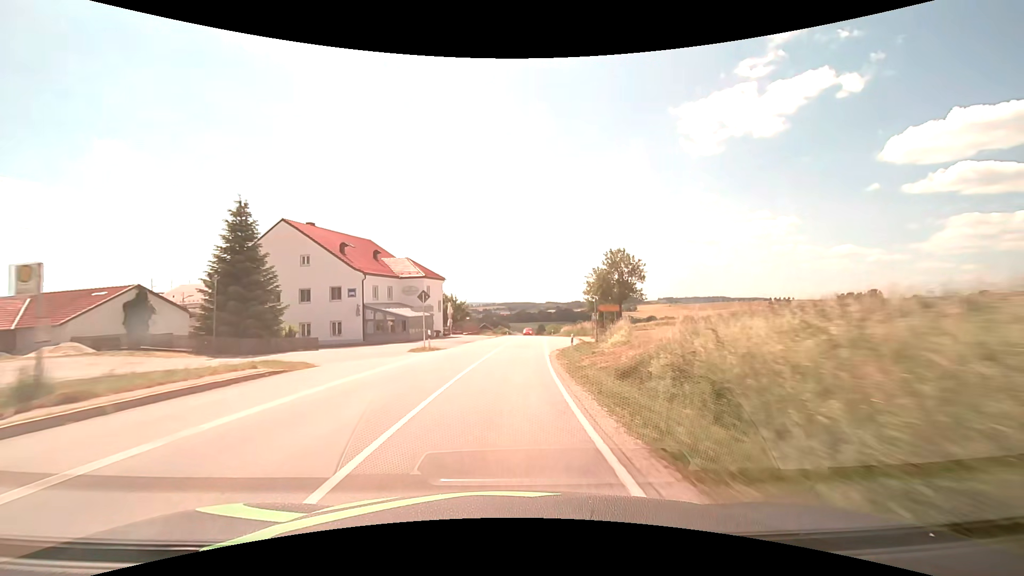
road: secondary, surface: asphalt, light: Day
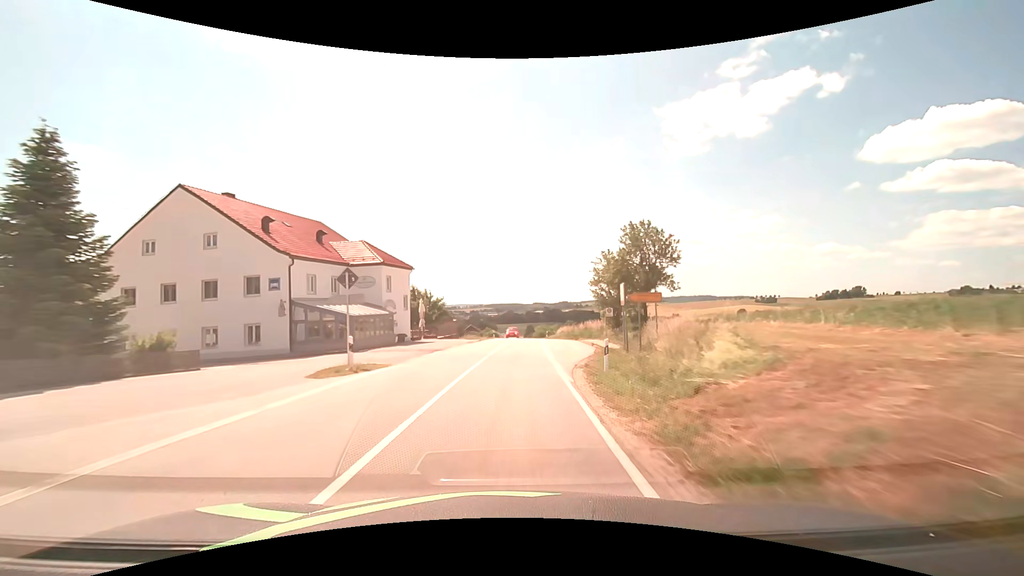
(+0.1, +12.1) m; +1°
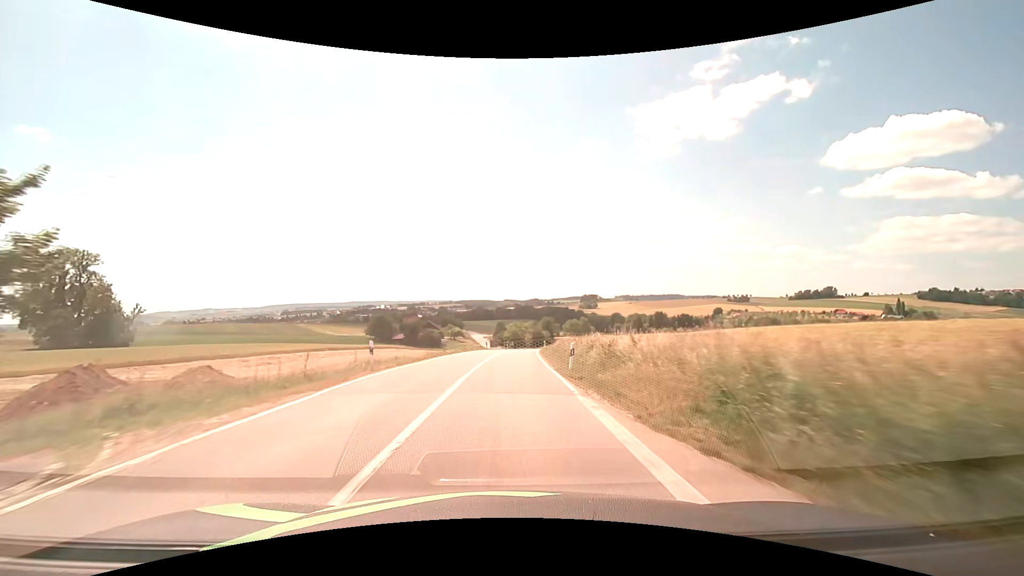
(+1.9, +48.5) m; +4°
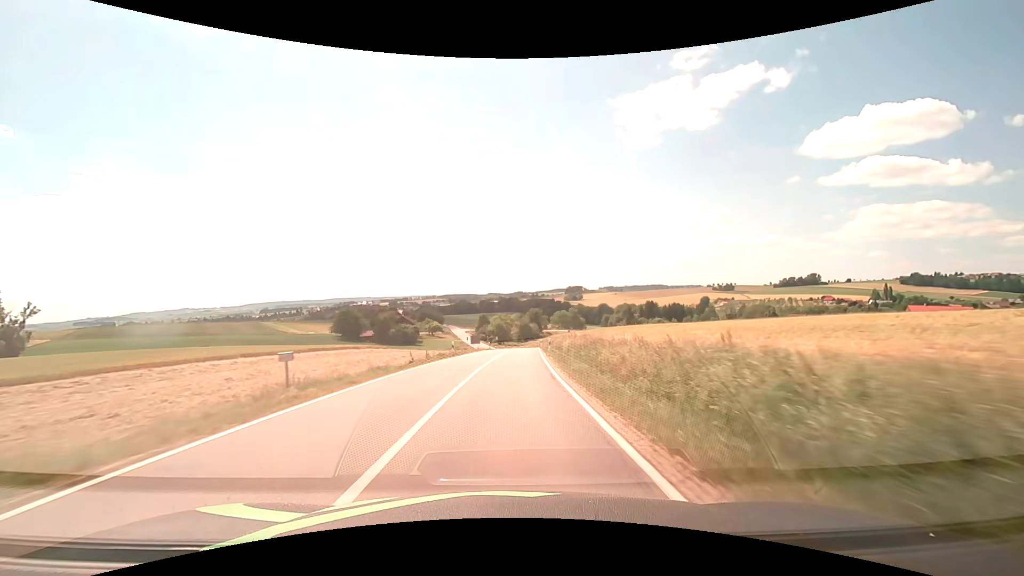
(+0.3, +24.5) m; +2°
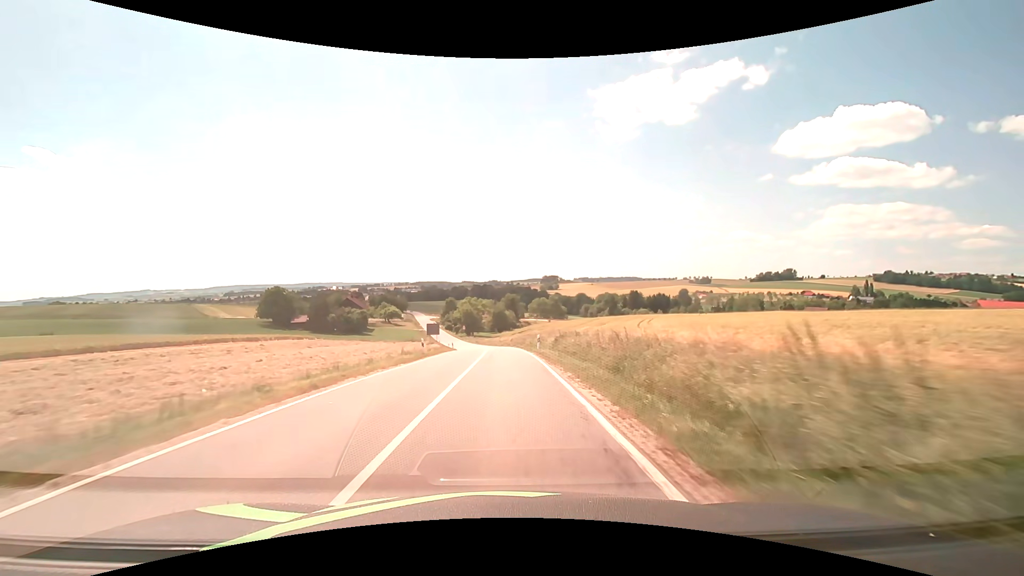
(+0.9, +36.8) m; +3°
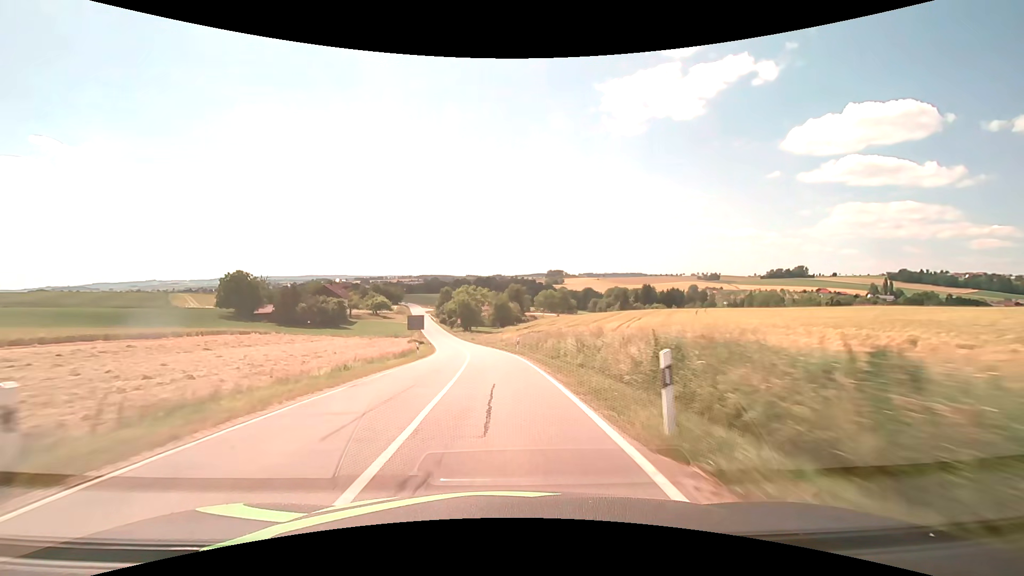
(+0.1, +24.6) m; 0°
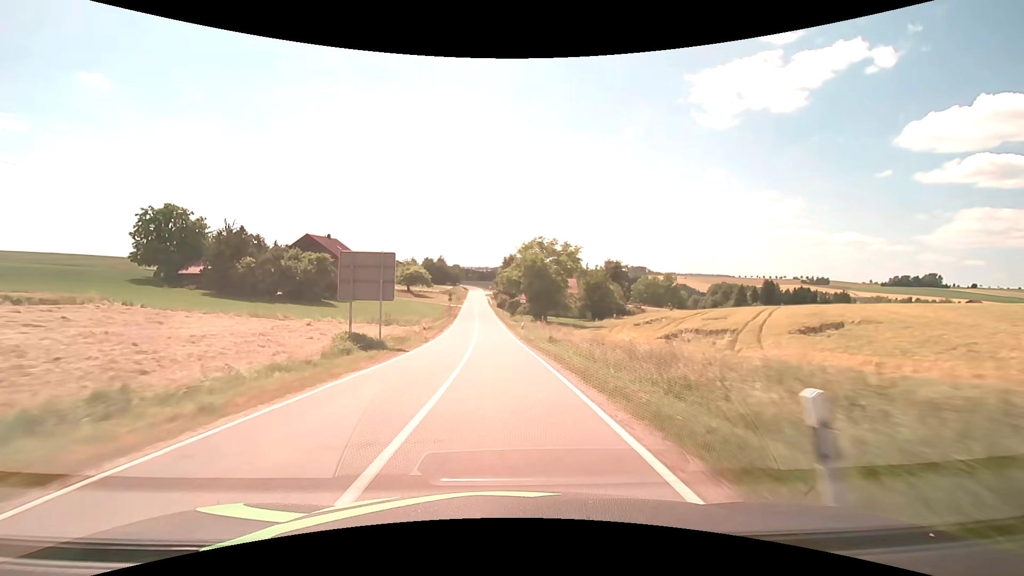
(-4.4, +60.8) m; -9°
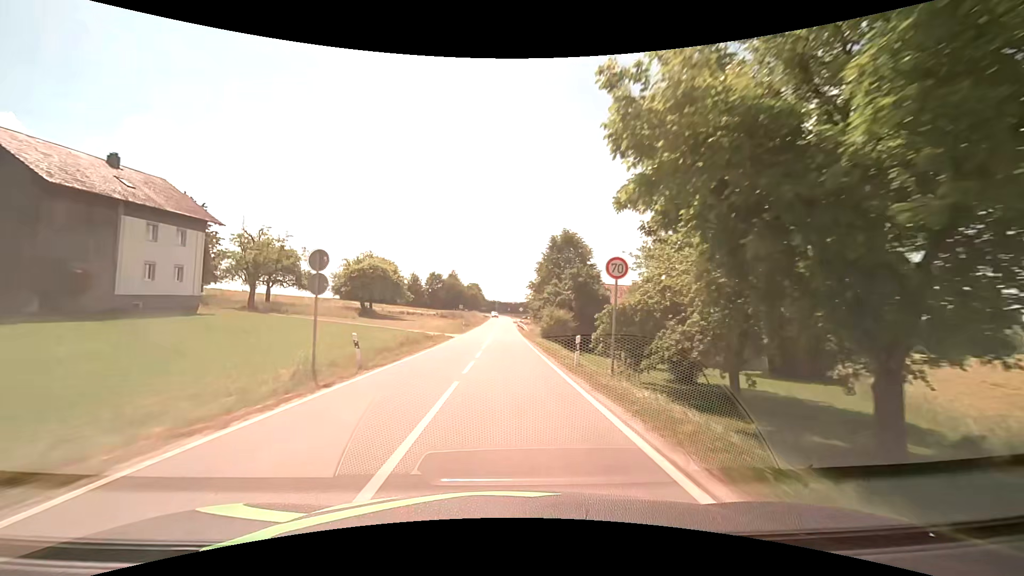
(-2.5, +60.2) m; -3°
(0, +10) (0, +20) (0, +30) (0, +40) (0, +50) (0, +60) (0, +70) (0, +80) (0, +90) (0, +100) m
